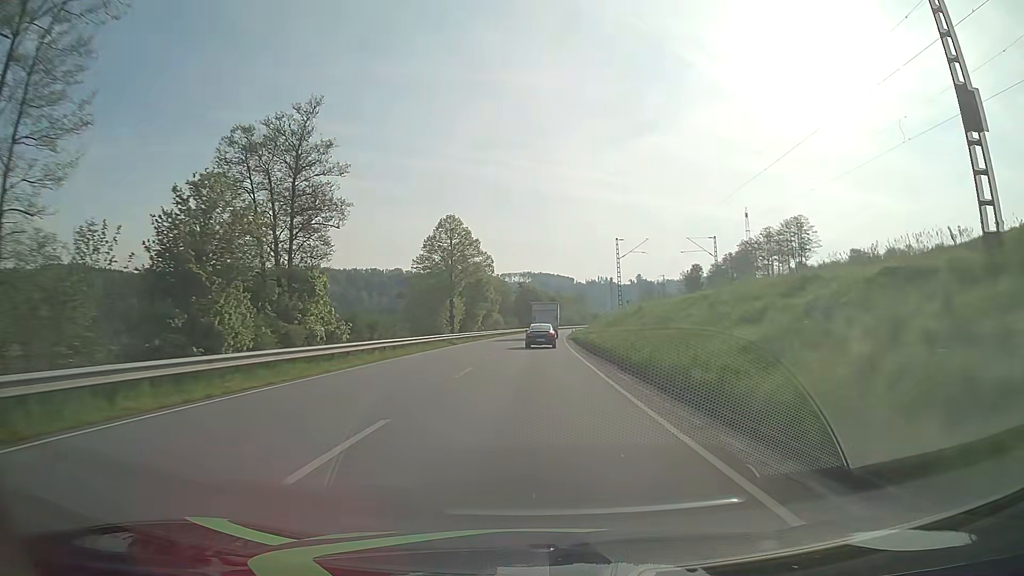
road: primary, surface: asphalt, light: Day
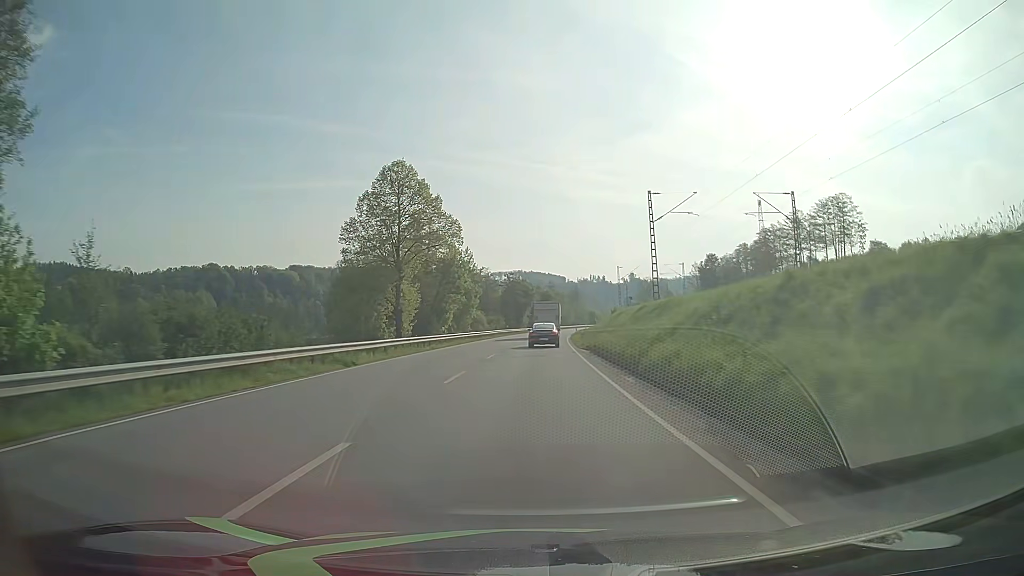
(+0.2, +26.2) m; +1°
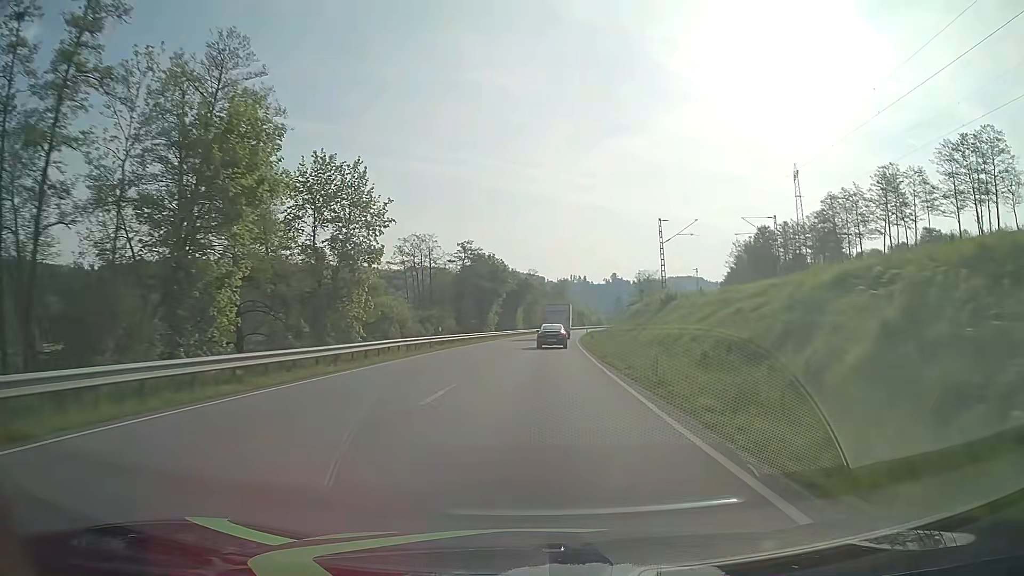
(+0.7, +52.5) m; +2°
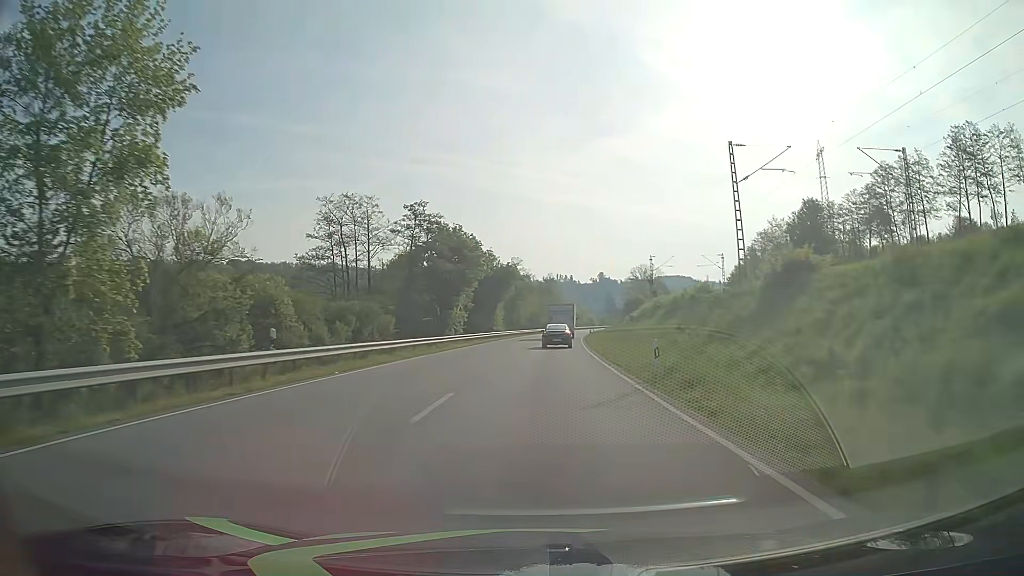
(+0.2, +26.4) m; +1°
